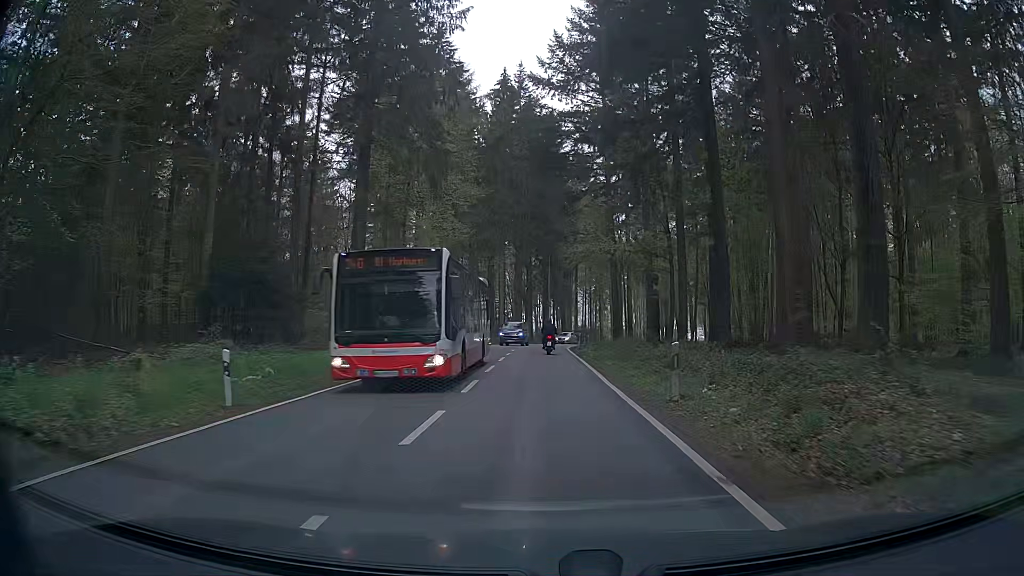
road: secondary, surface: asphalt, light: Day
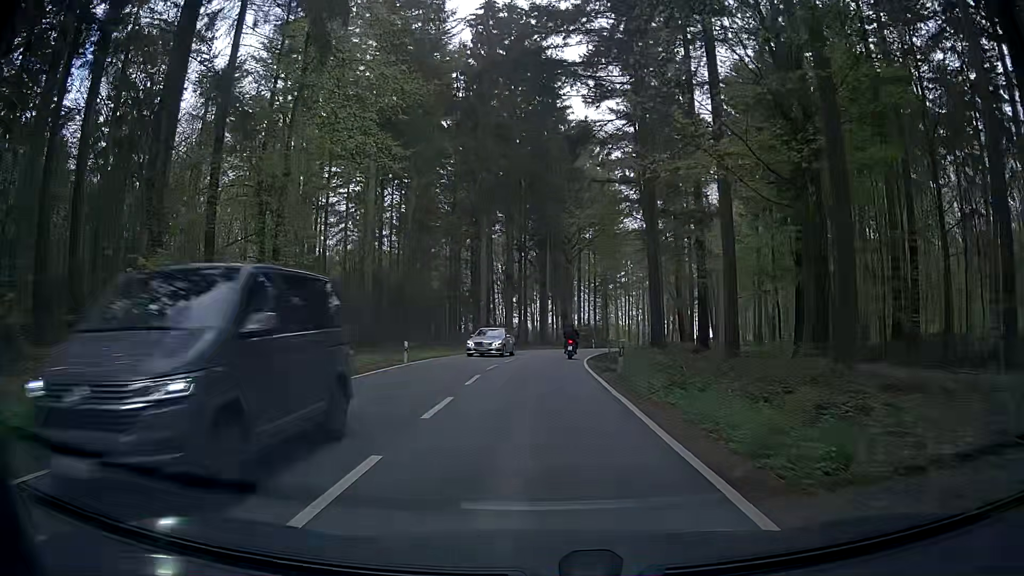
(0.0, +21.8) m; -1°
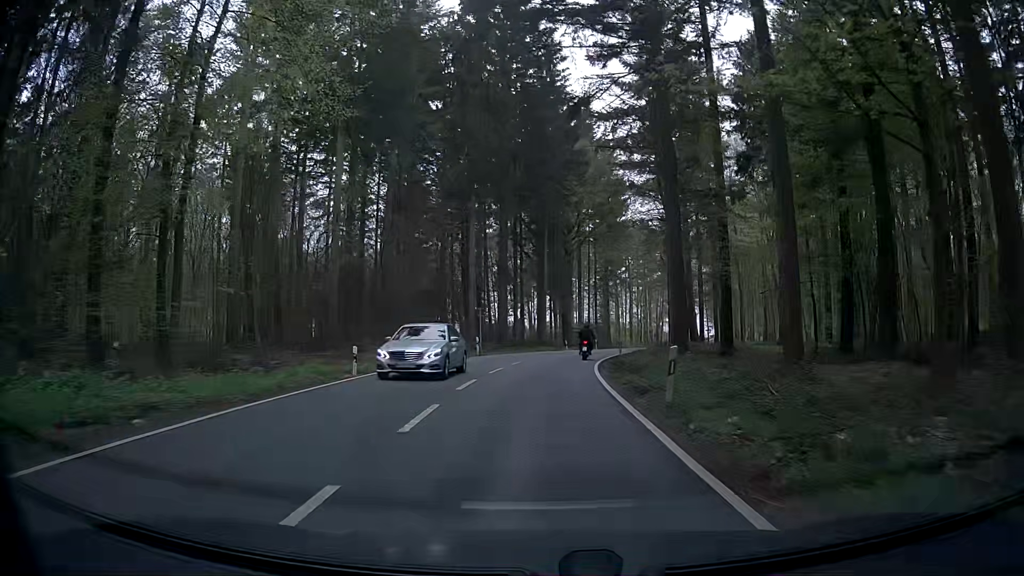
(+0.1, +7.3) m; 0°
(0, +10) (+1, +20) (+2, +30) (+3, +40) (+5, +50) (+8, +59) (+11, +69) (+13, +79) (+16, +88) (+19, +98) m
